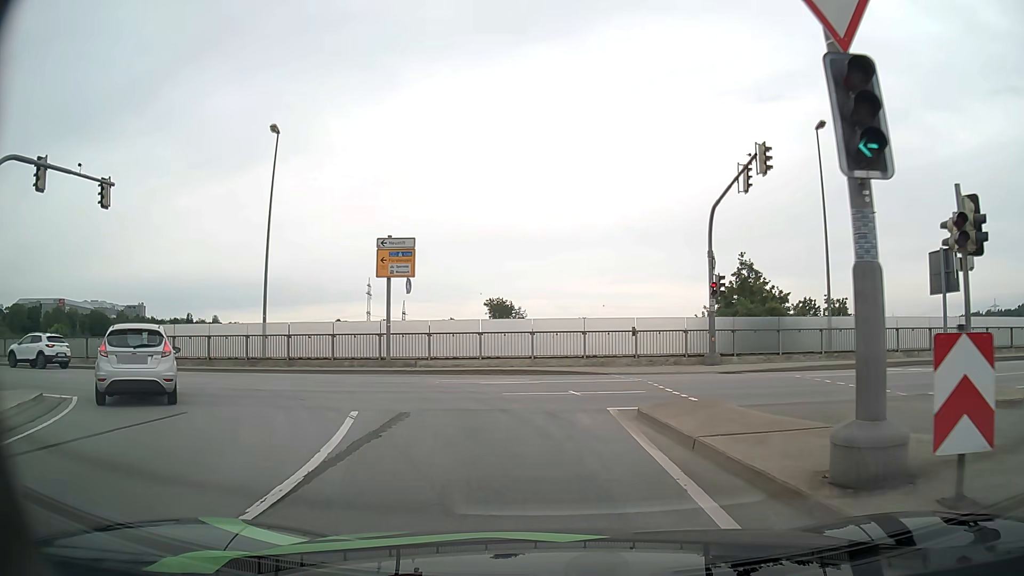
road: primary_link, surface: asphalt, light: Day
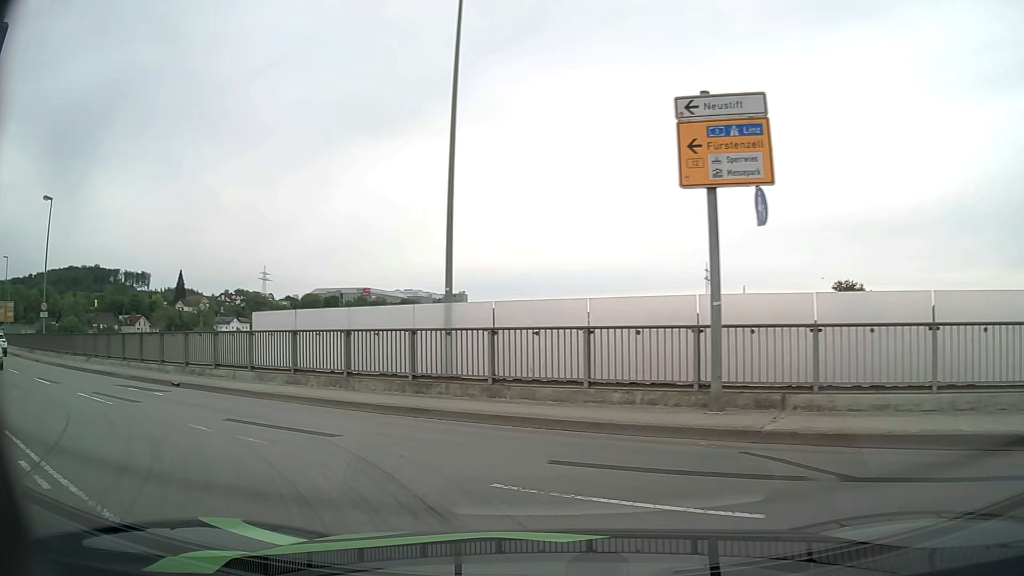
(-2.3, +15.3) m; -28°
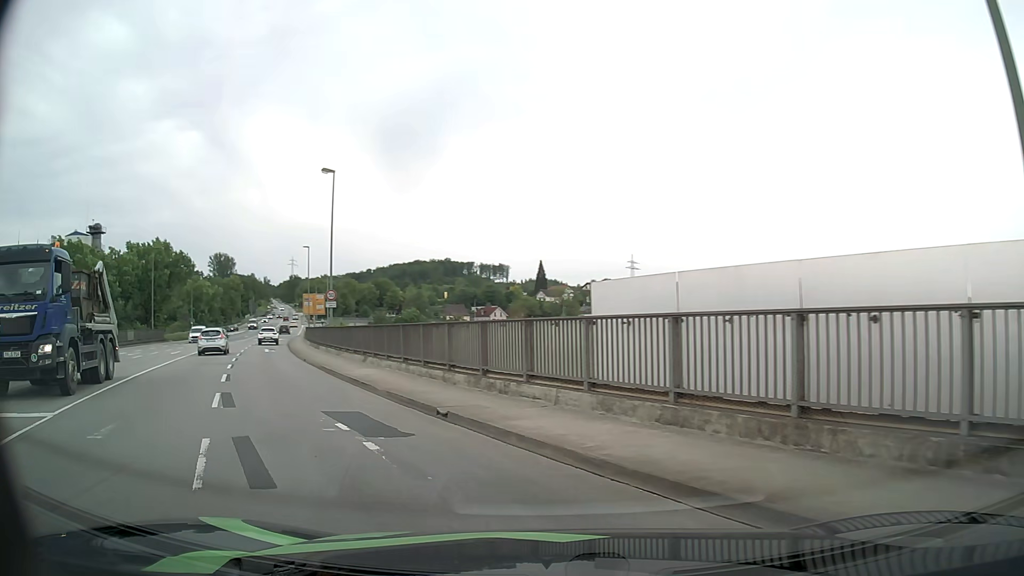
(-2.3, +8.3) m; -31°
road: primary
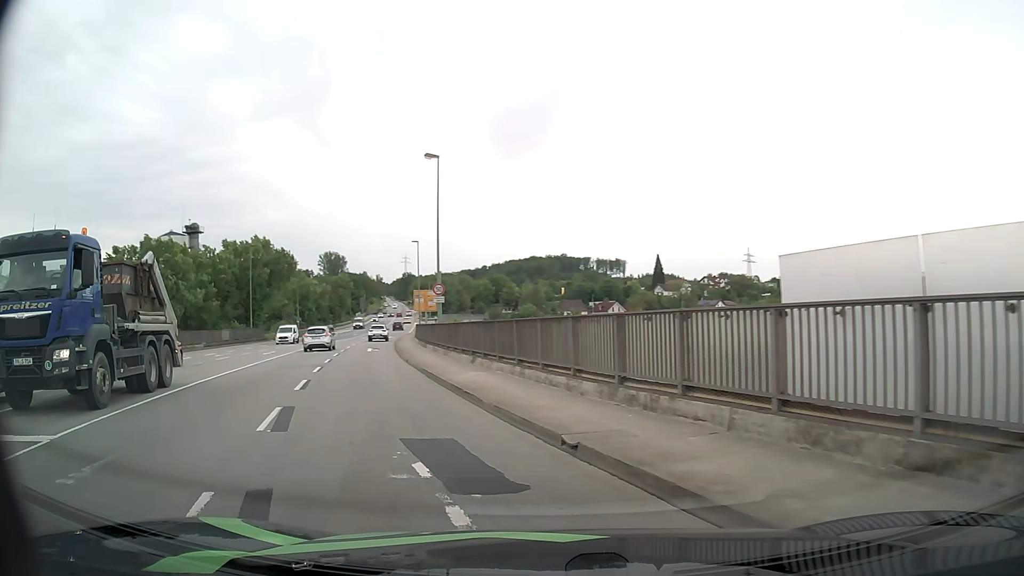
(-0.3, +3.0) m; -9°
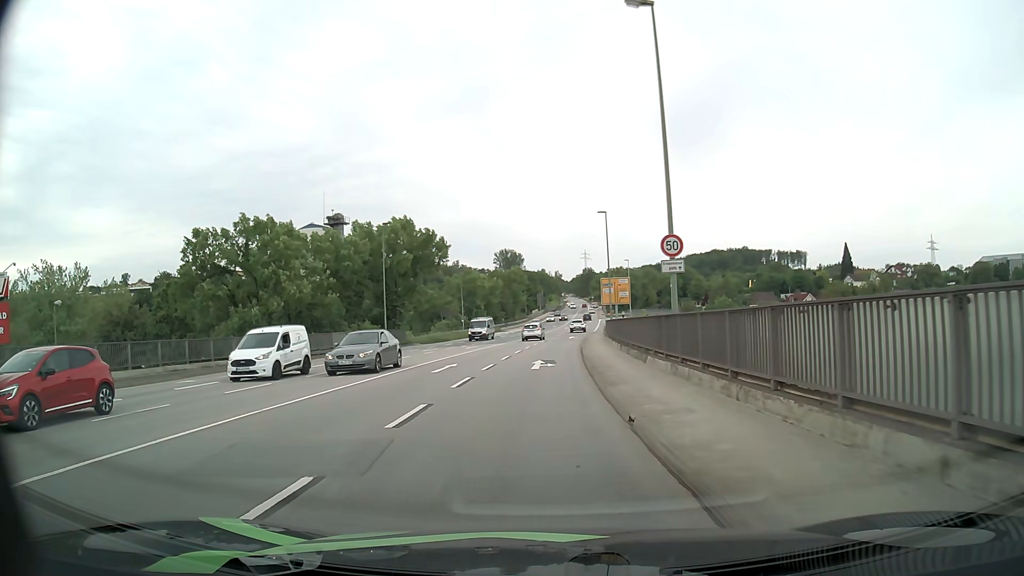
(-4.2, +17.4) m; -17°
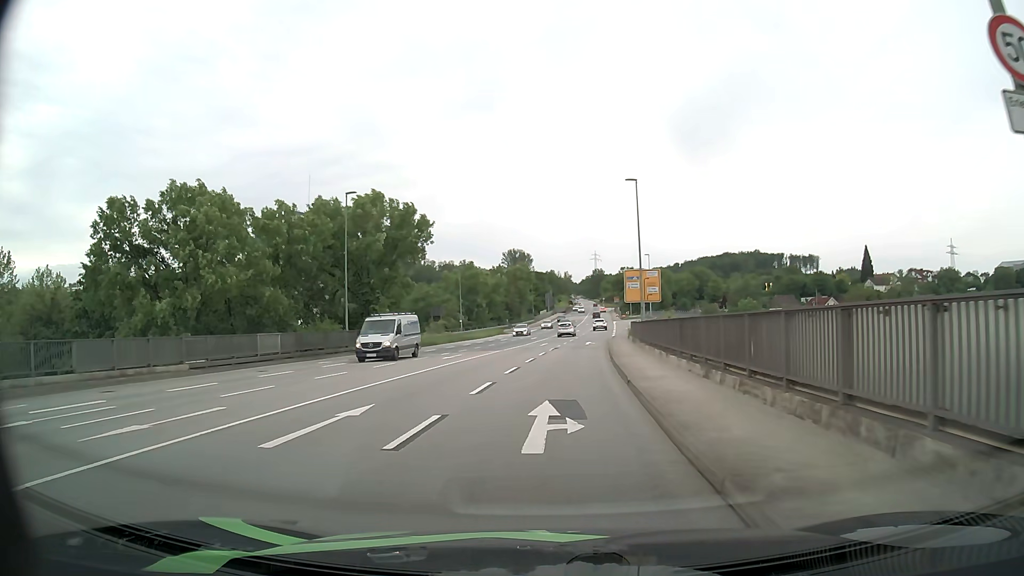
(-0.3, +13.8) m; -1°
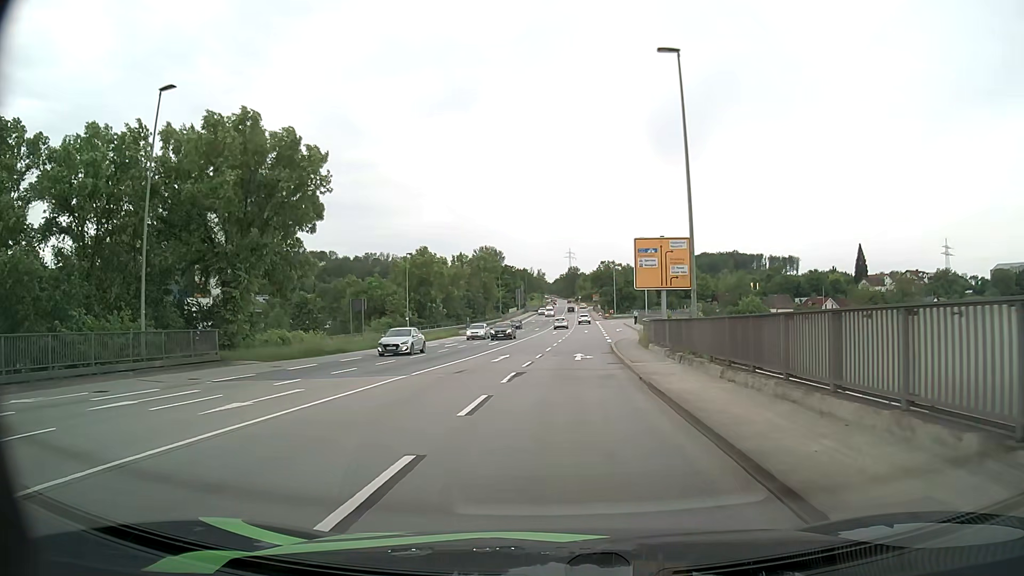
(+0.3, +21.5) m; +2°
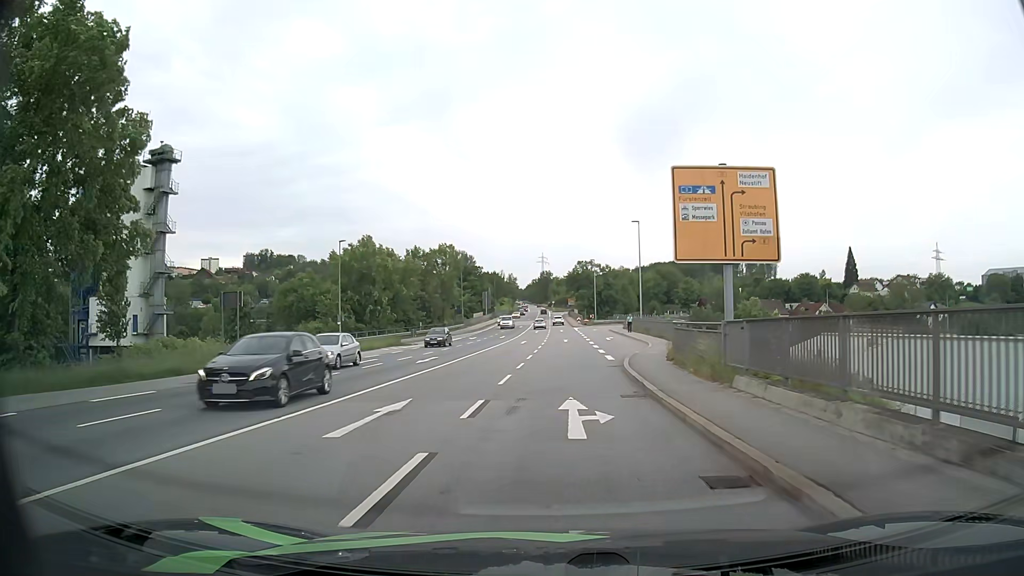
(+0.3, +17.5) m; +2°
(0, +10) (+1, +20) (+2, +30) (+3, +40) (+4, +50) (+5, +60) (+5, +70) (+6, +80) (+7, +90) (+9, +99) m
